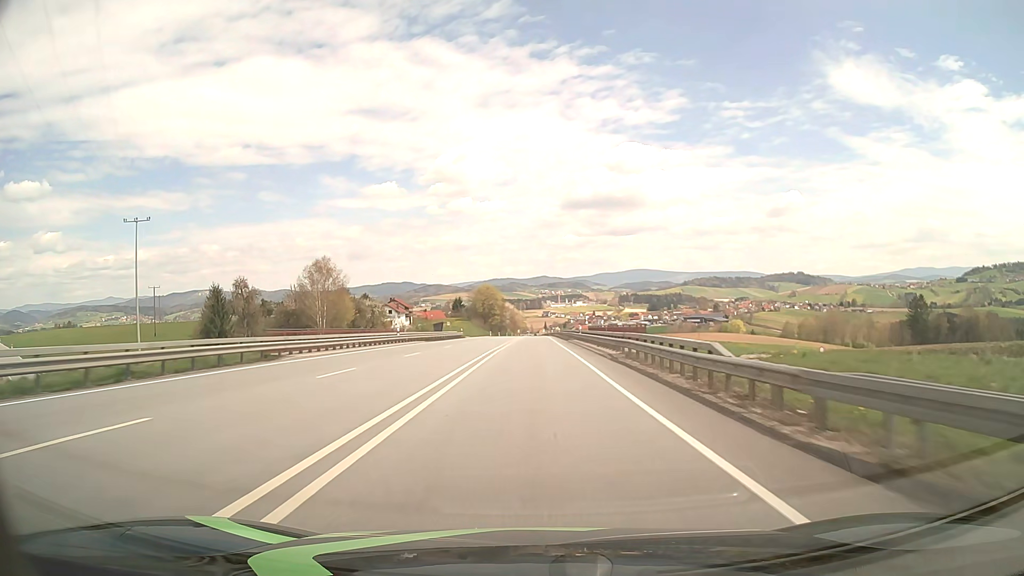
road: primary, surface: asphalt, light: Day
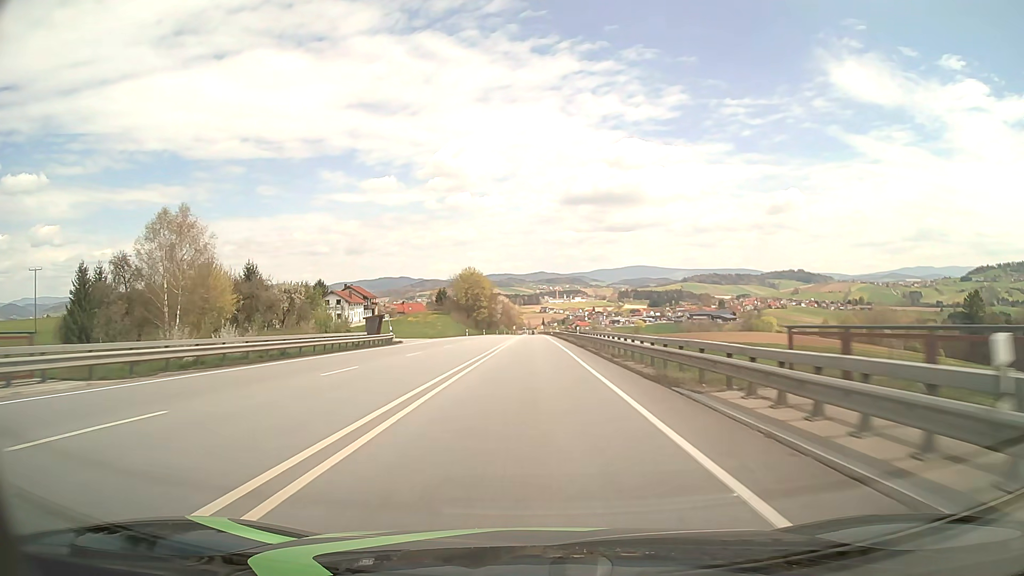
(+0.2, +47.6) m; 0°
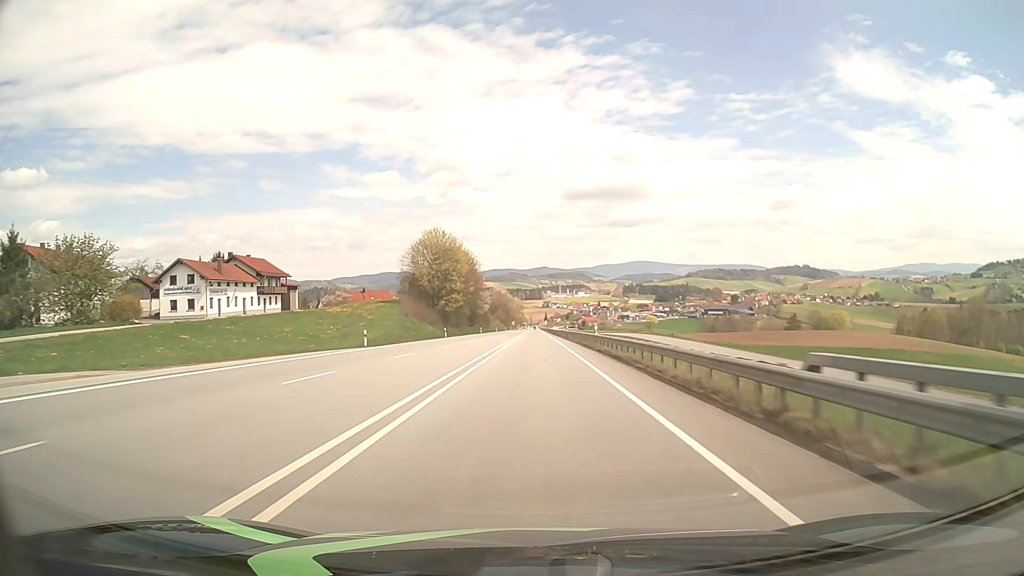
(-0.1, +63.6) m; 0°
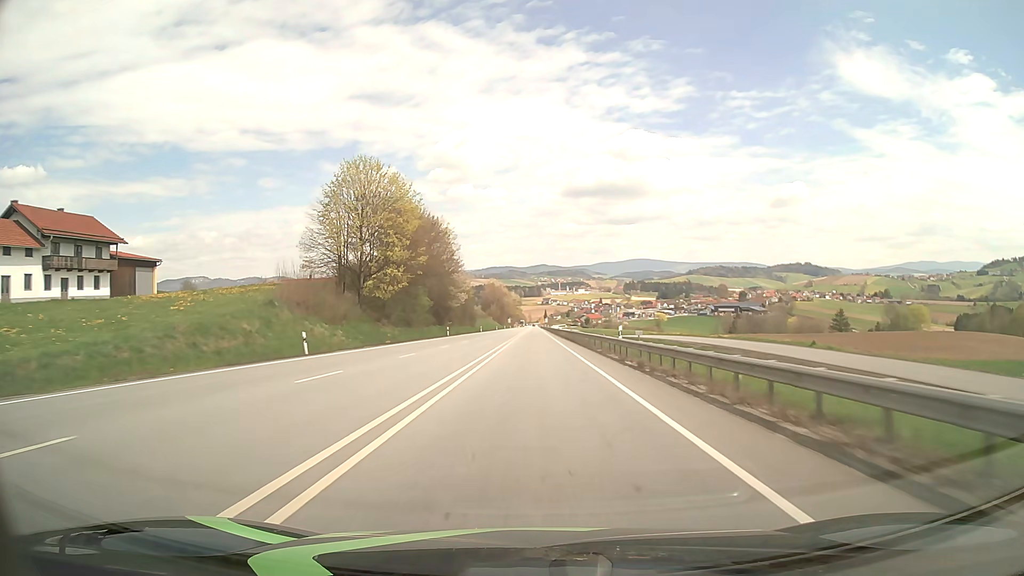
(0.0, +47.8) m; 0°
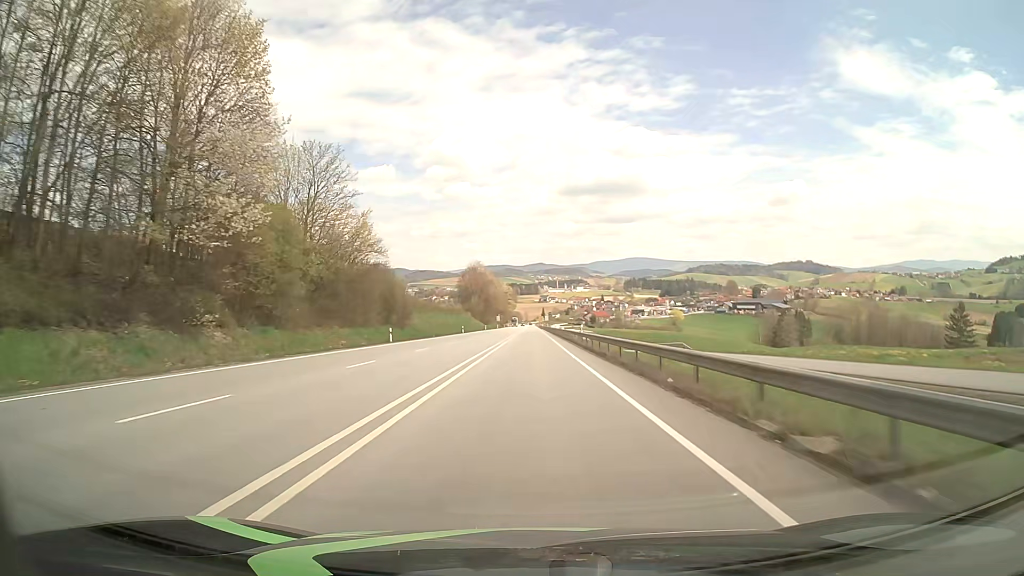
(+0.2, +79.3) m; 0°
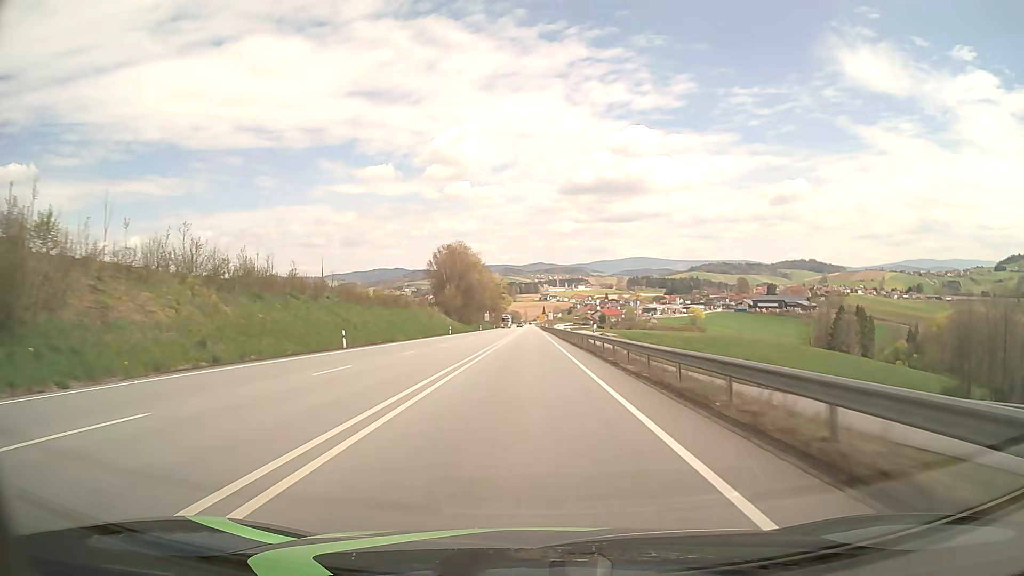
(-0.1, +63.1) m; 0°
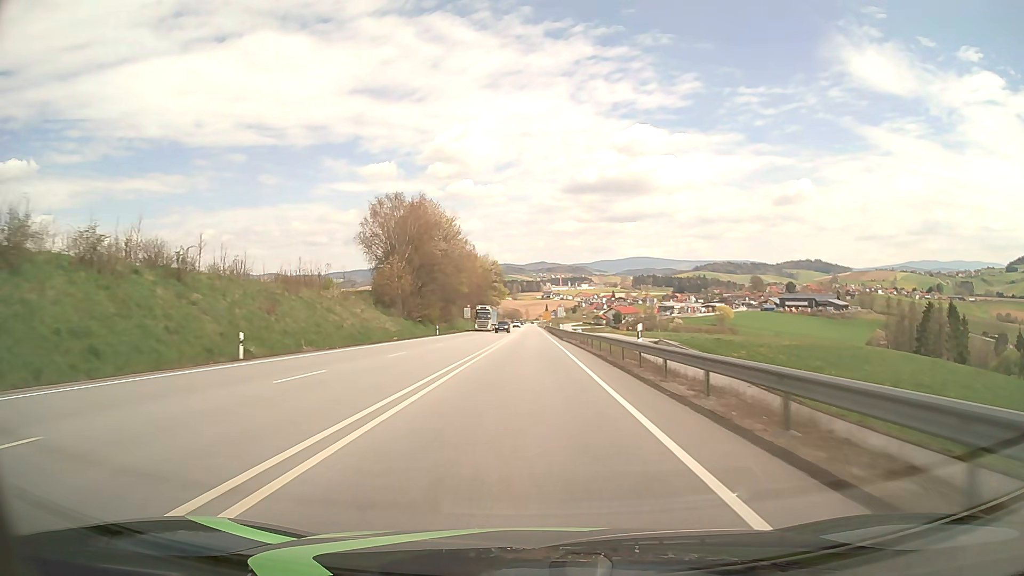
(-0.2, +63.1) m; 0°
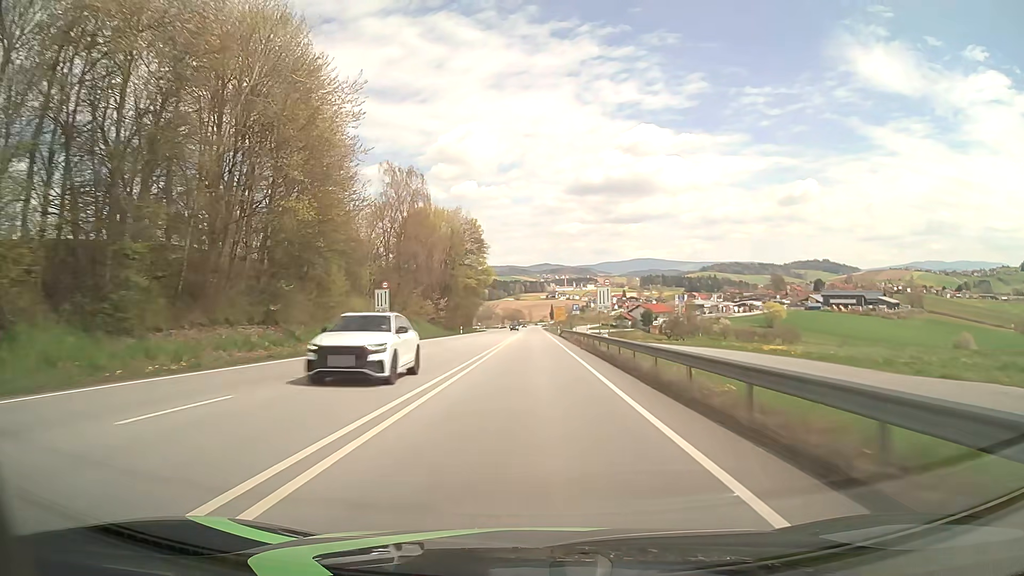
(-0.1, +79.0) m; 0°
(0, +10) (0, +20) (0, +30) (0, +40) (0, +50) (0, +60) (0, +70) (0, +80) (0, +90) (0, +100) m
